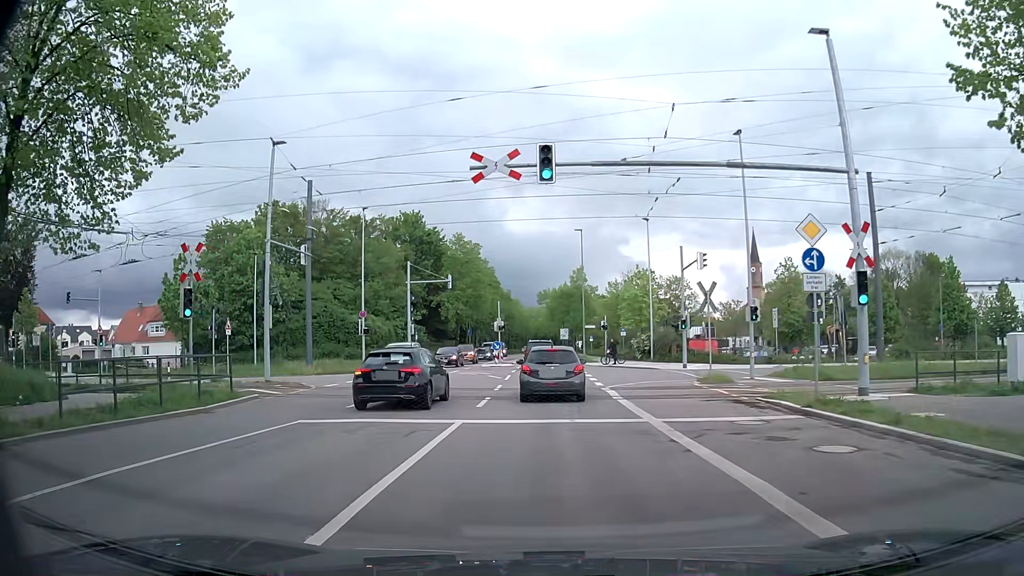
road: tertiary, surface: asphalt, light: Day
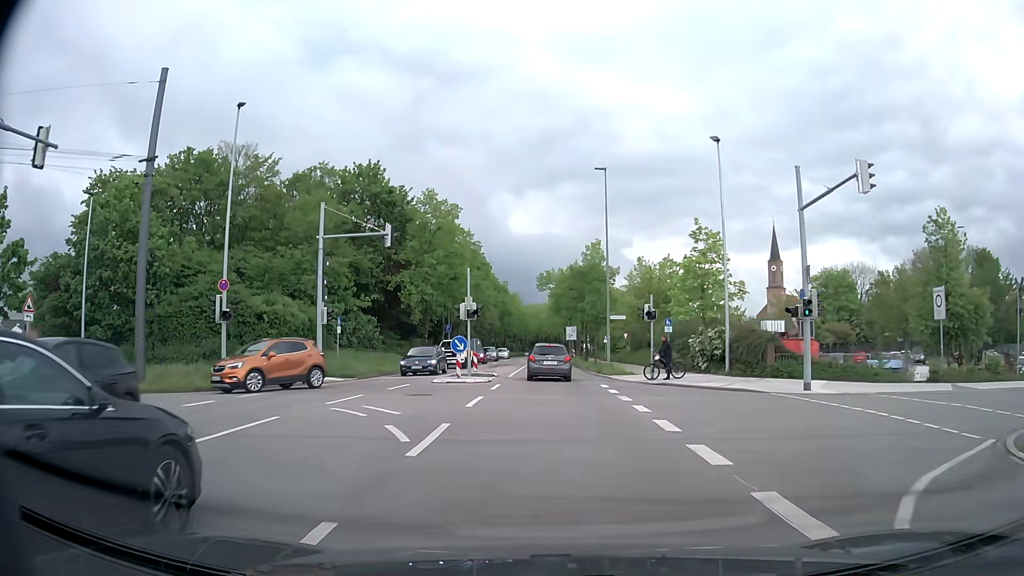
(0.0, +20.5) m; 0°
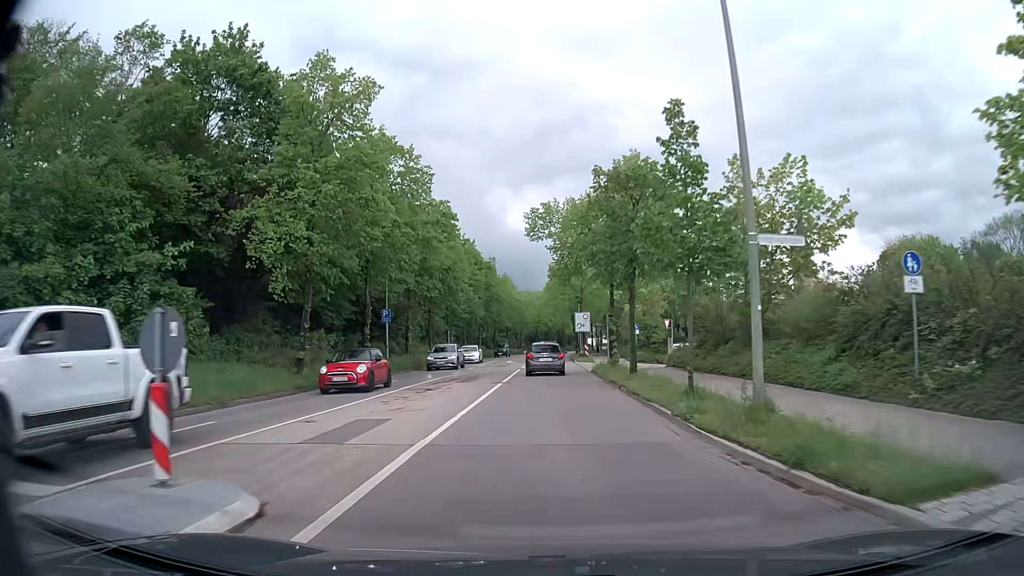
(+0.1, +26.0) m; 0°
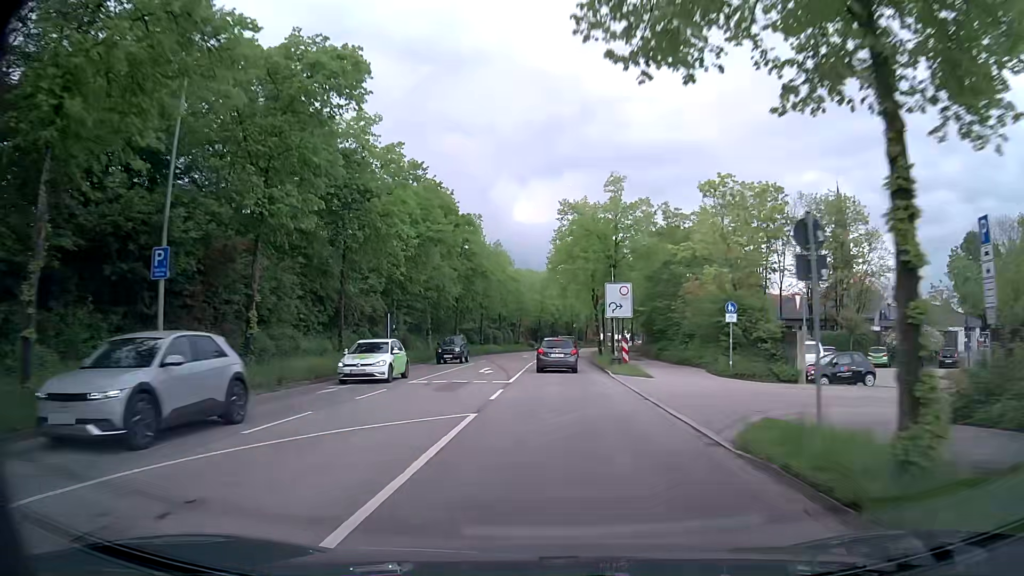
(-0.1, +25.4) m; -1°
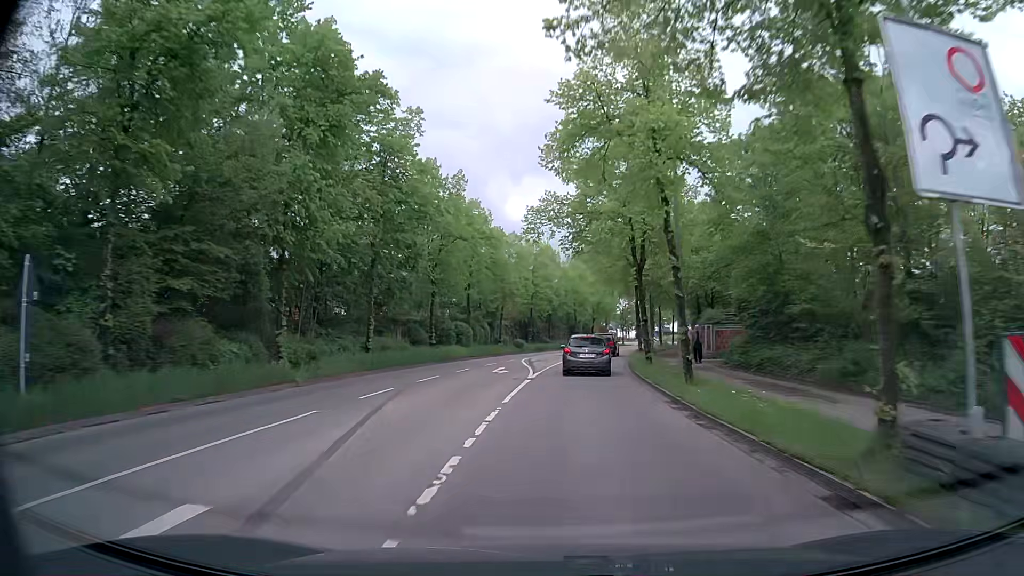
(0.0, +27.3) m; +1°
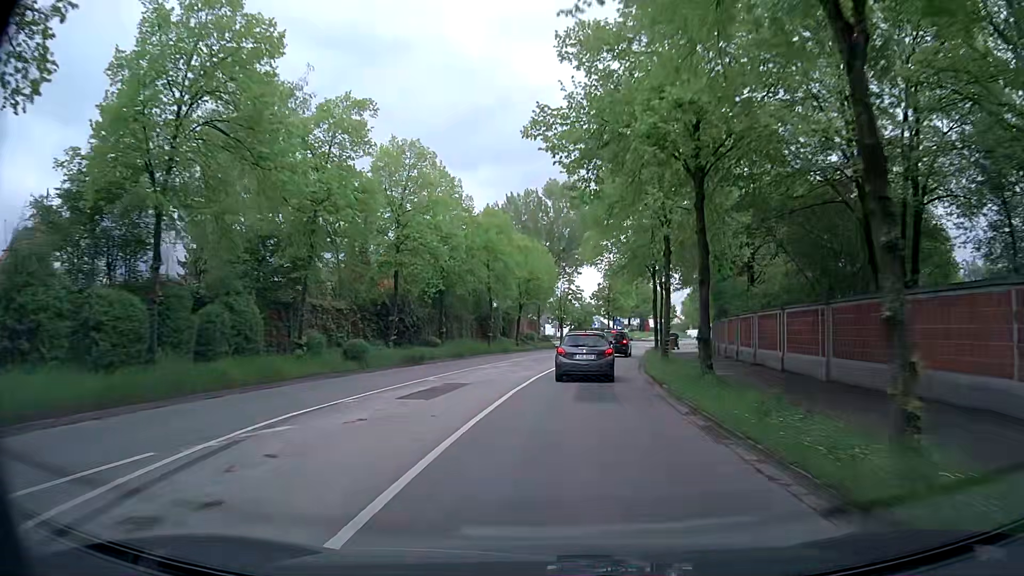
(+1.6, +34.0) m; +6°
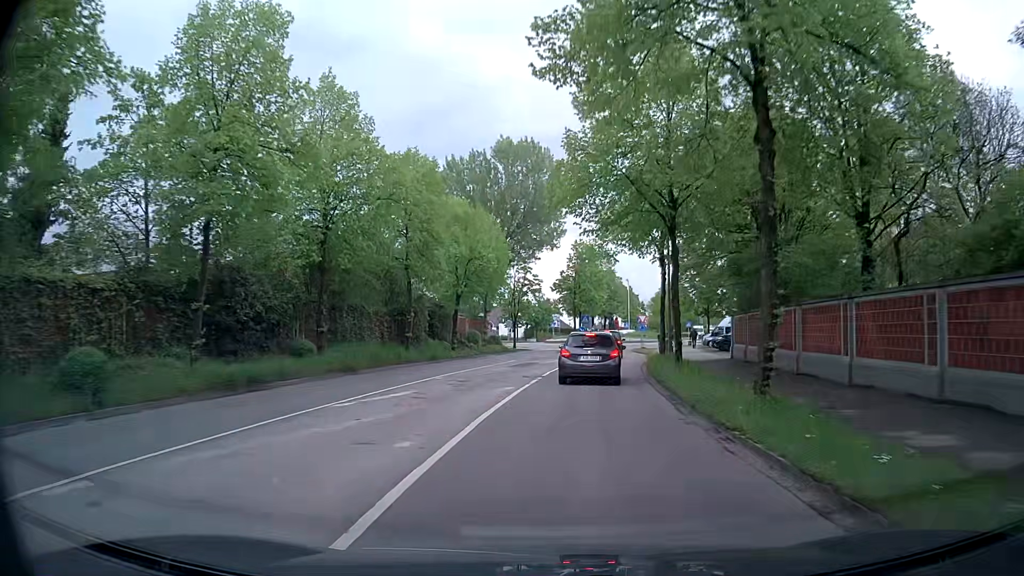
(+0.5, +15.3) m; +4°
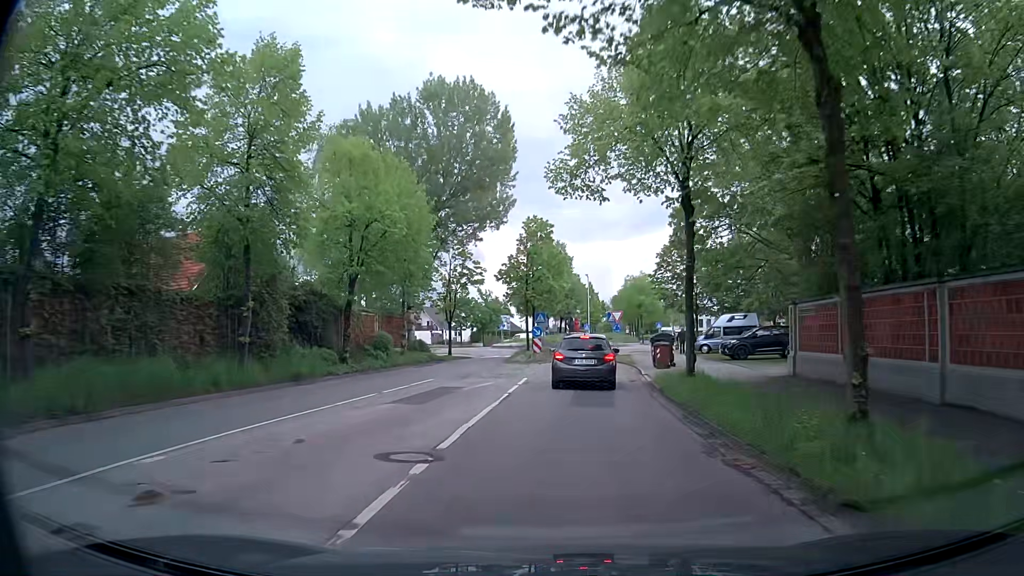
(+0.5, +14.0) m; +4°
(0, +10) (+1, +20) (+2, +30) (+2, +40) (+3, +50) (+5, +60) (+12, +67) (+16, +76) (+13, +85) (+4, +89) m
